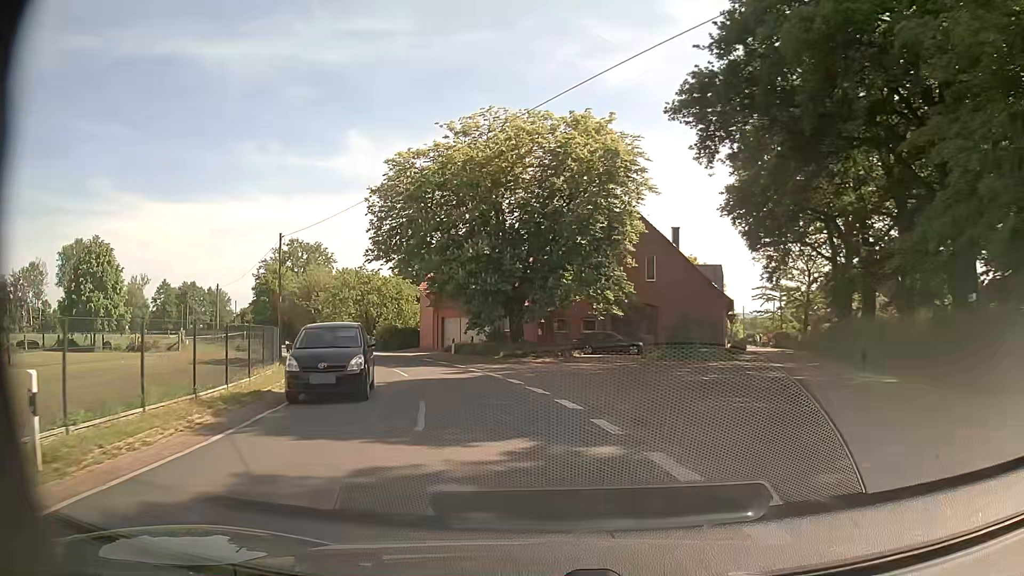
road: tertiary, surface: asphalt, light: Day
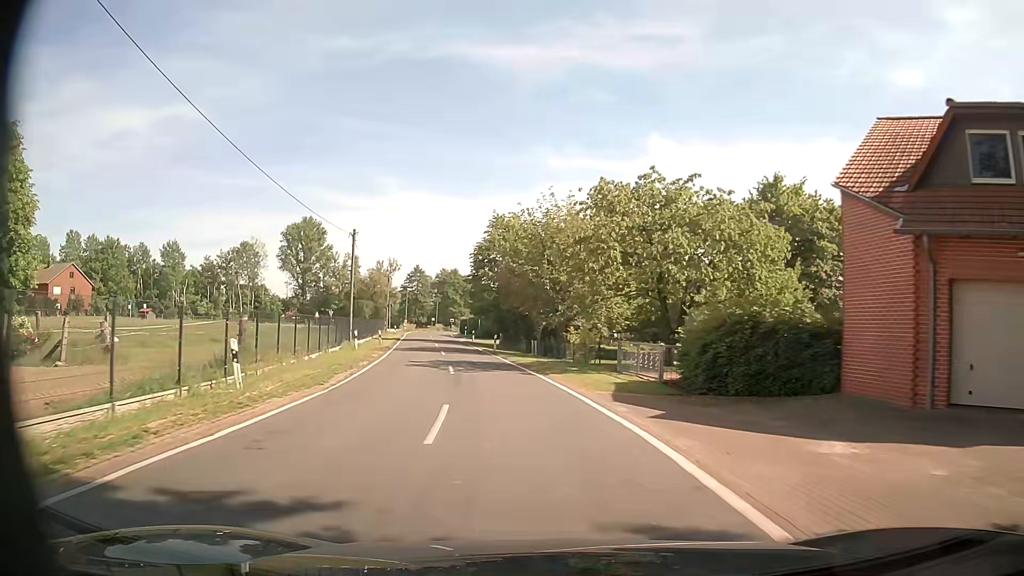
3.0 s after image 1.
(-8.8, +36.6) m; -26°
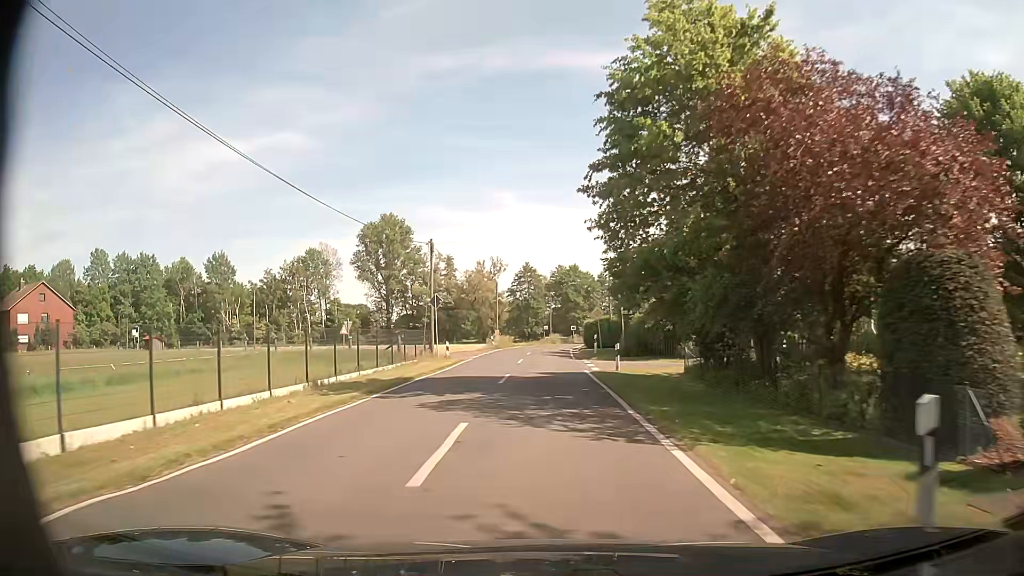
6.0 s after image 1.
(-4.3, +37.8) m; -11°
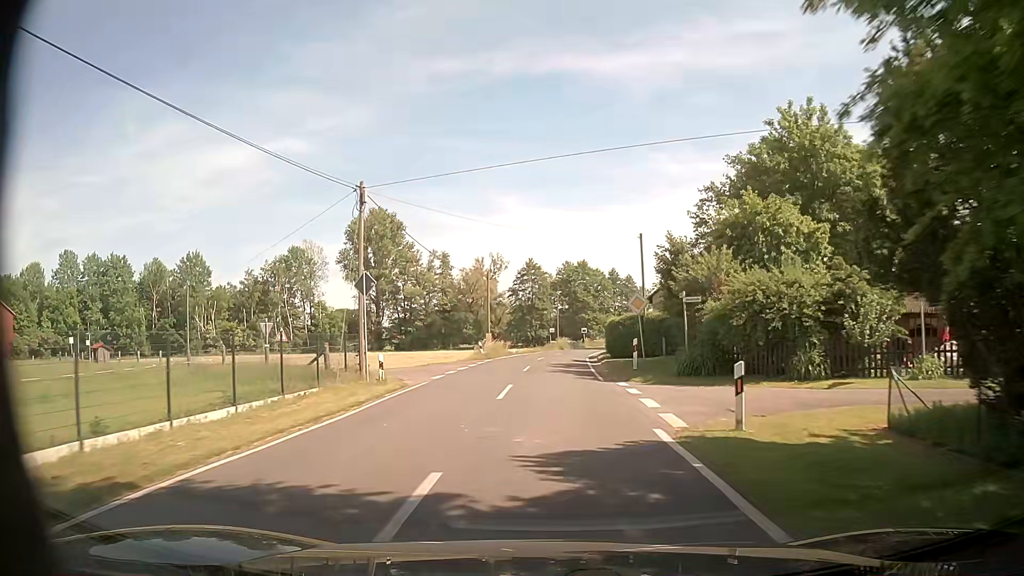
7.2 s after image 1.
(-0.1, +15.2) m; -1°
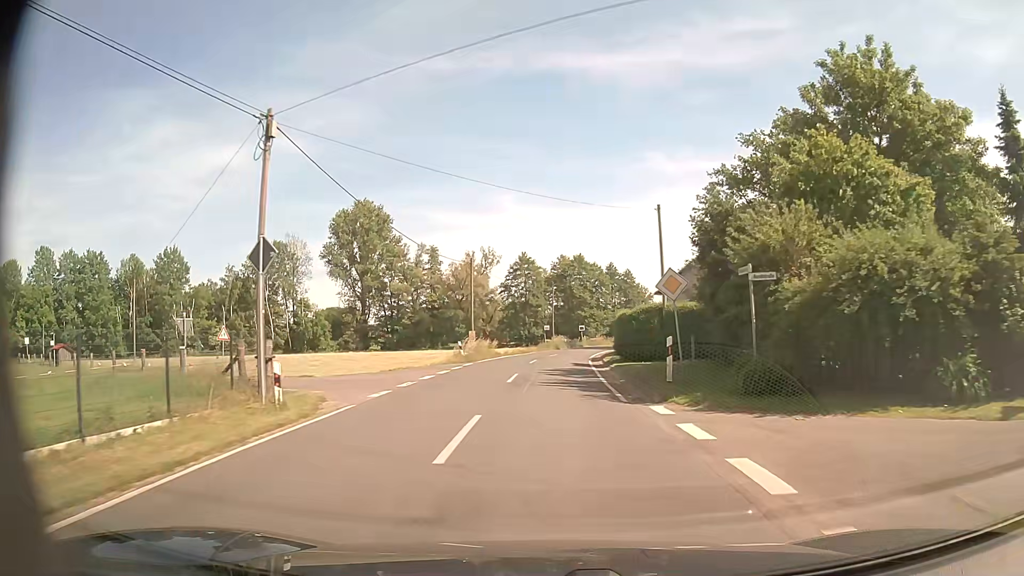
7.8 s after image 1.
(+0.1, +7.6) m; 0°
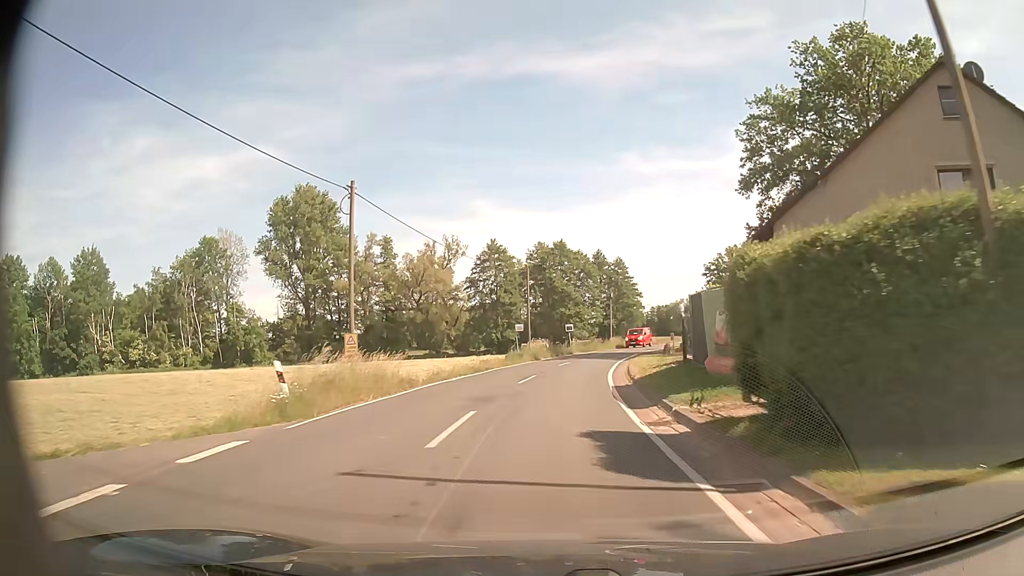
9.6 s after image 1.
(+0.4, +22.8) m; +2°
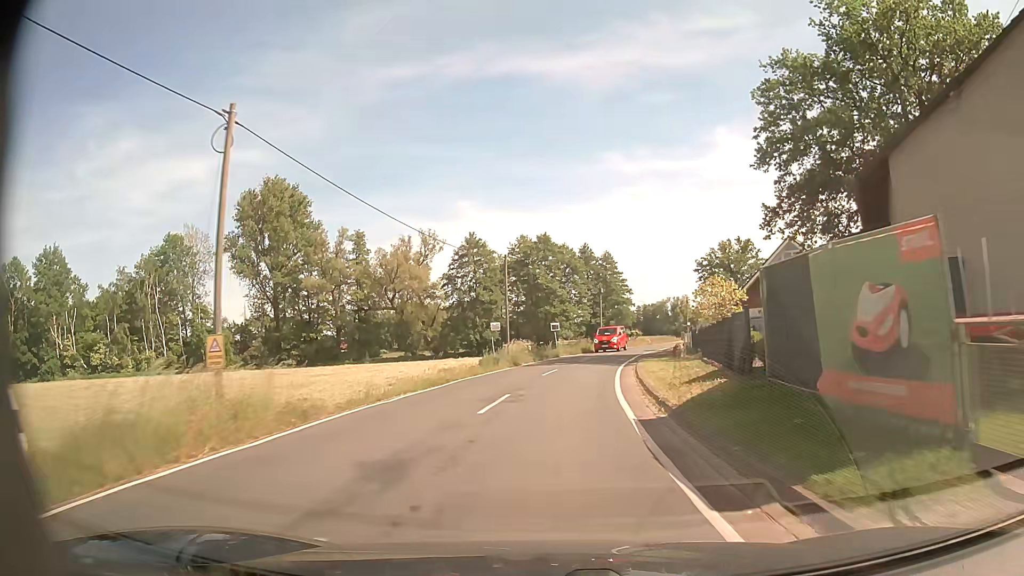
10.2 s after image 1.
(+0.1, +7.6) m; +2°
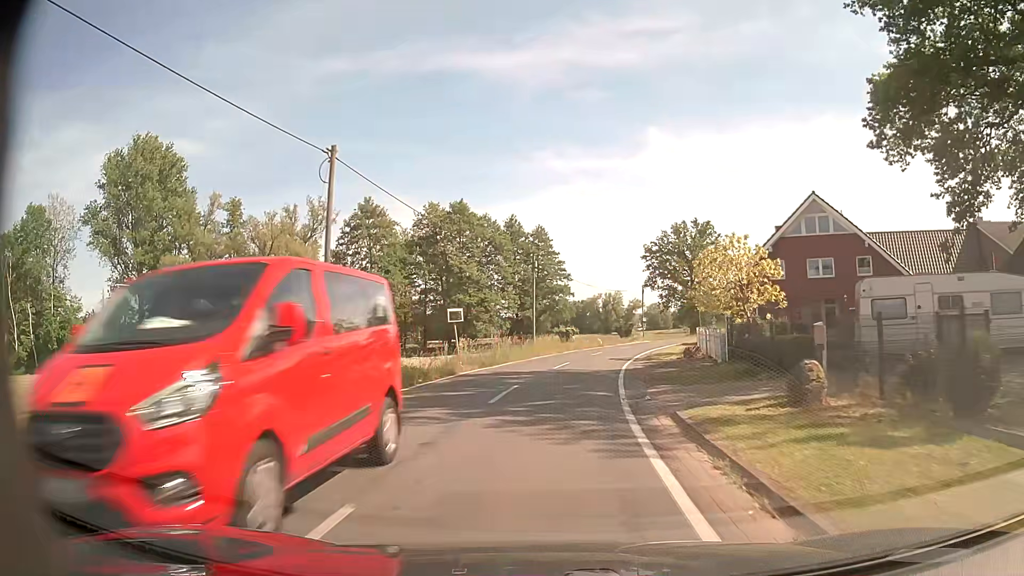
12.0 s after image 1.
(+1.0, +22.8) m; +6°
(0, +10) (+1, +20) (+2, +30) (+4, +40) (+6, +49) (+9, +59) (+13, +68) (+17, +77) (+21, +86) (+25, +96) m
